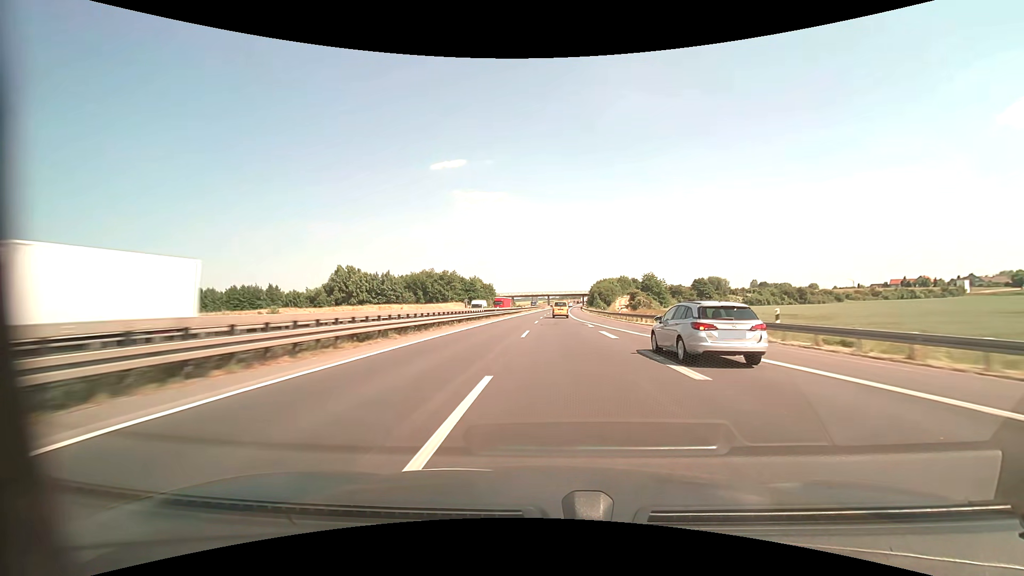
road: motorway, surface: asphalt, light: Day
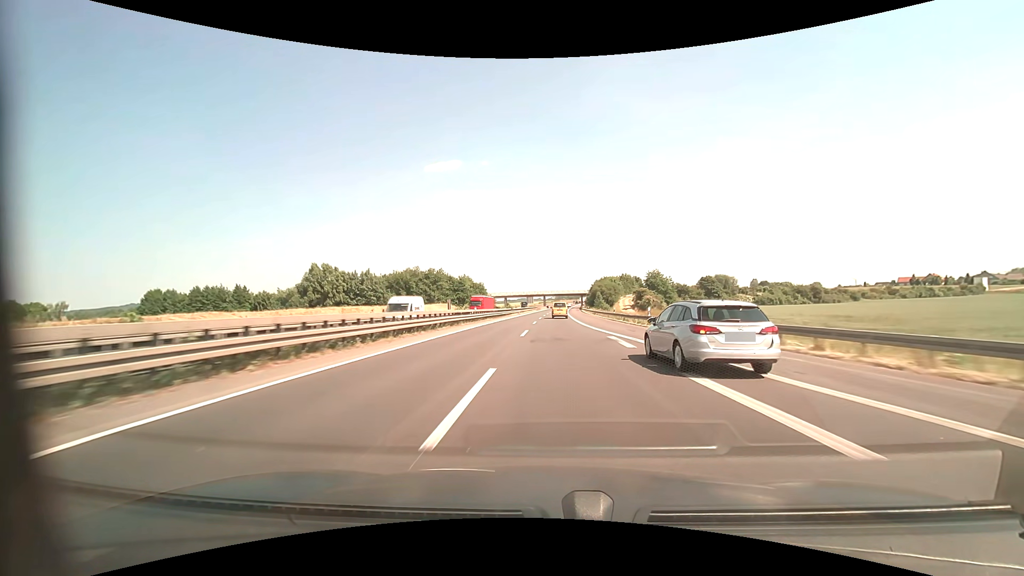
(+0.1, +16.7) m; +1°
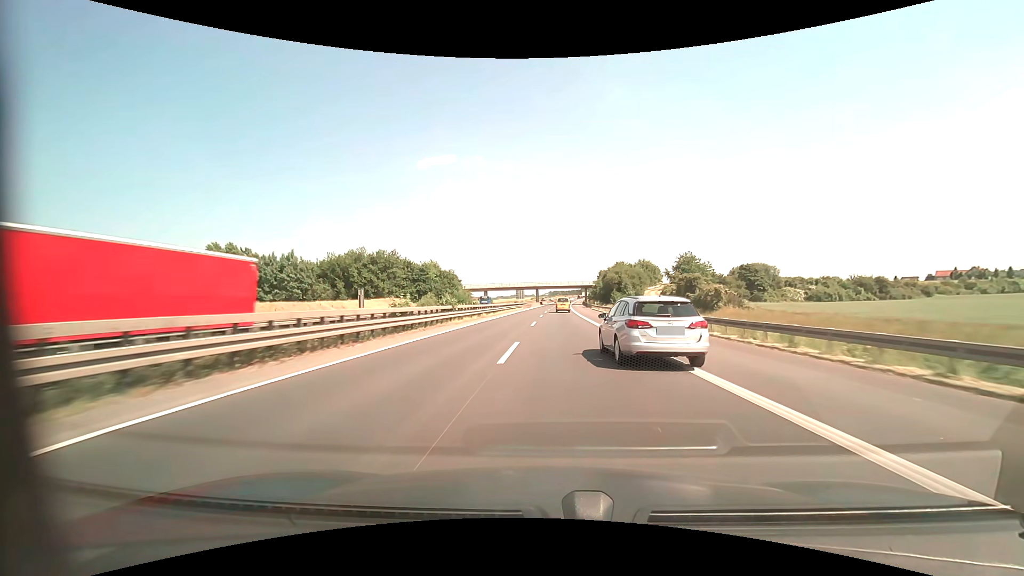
(+0.1, +47.3) m; +1°
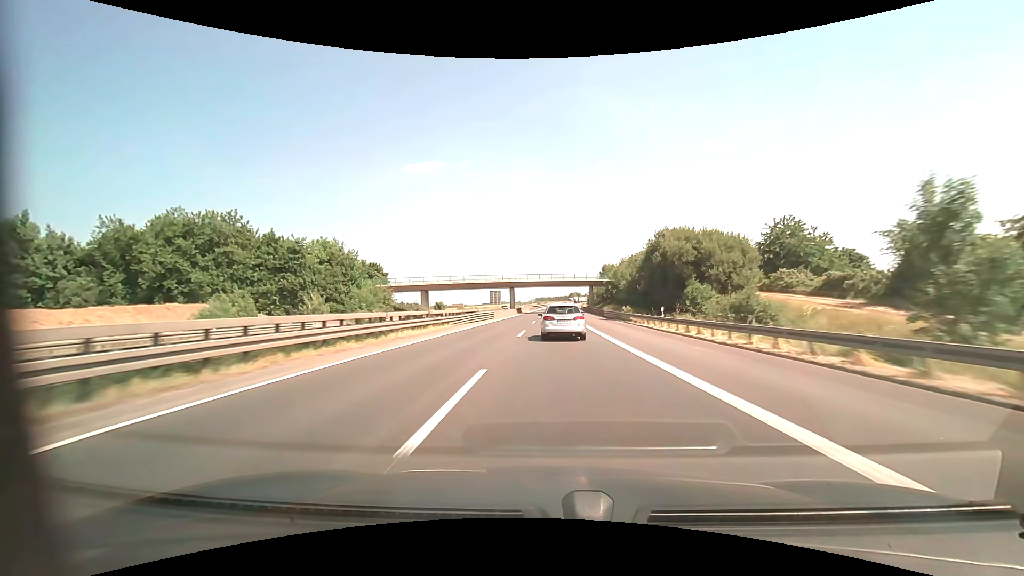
(+1.1, +60.5) m; +2°
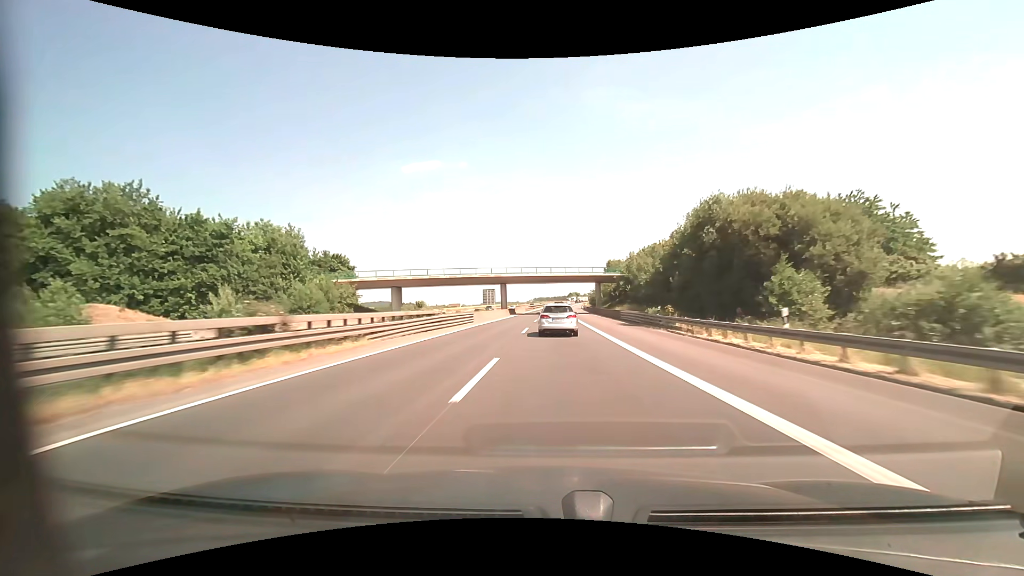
(0.0, +15.6) m; 0°
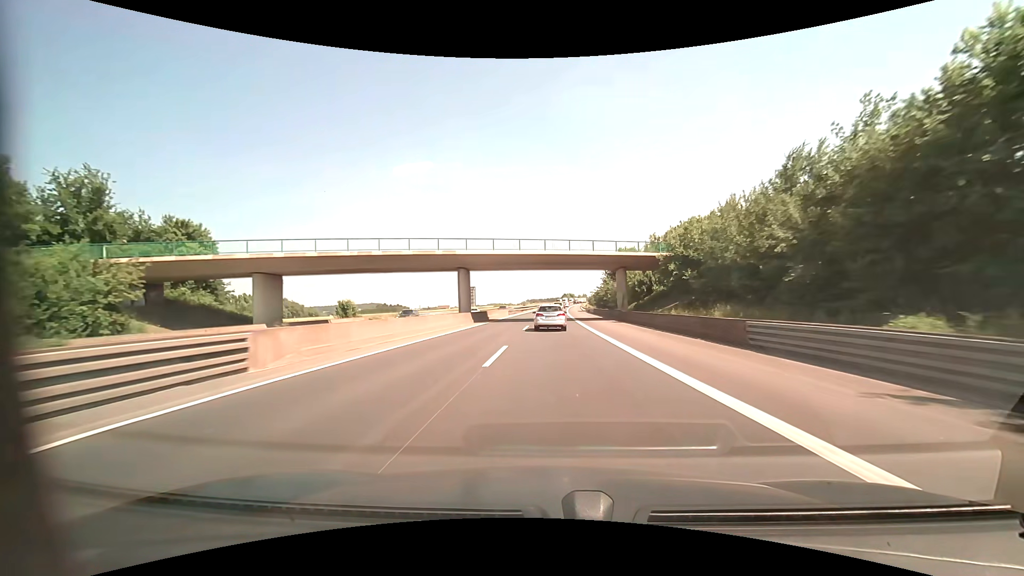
(+0.2, +32.0) m; +1°
(0, +10) (0, +20) (0, +30) (0, +40) (0, +50) (0, +60) (0, +70) (+1, +80) (+1, +90) (+1, +100) m
